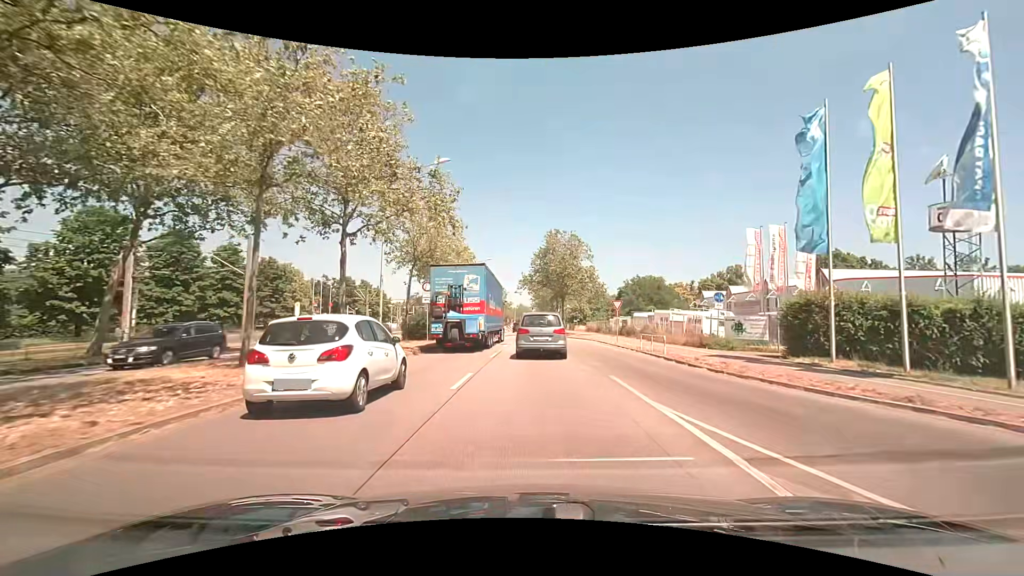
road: primary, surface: asphalt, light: Day
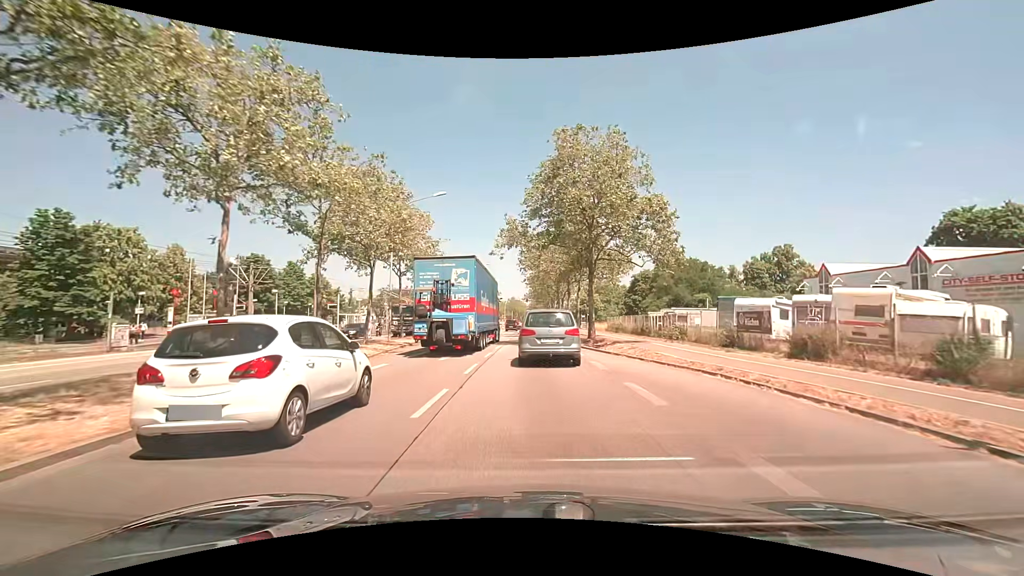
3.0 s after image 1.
(+0.3, +31.6) m; +1°
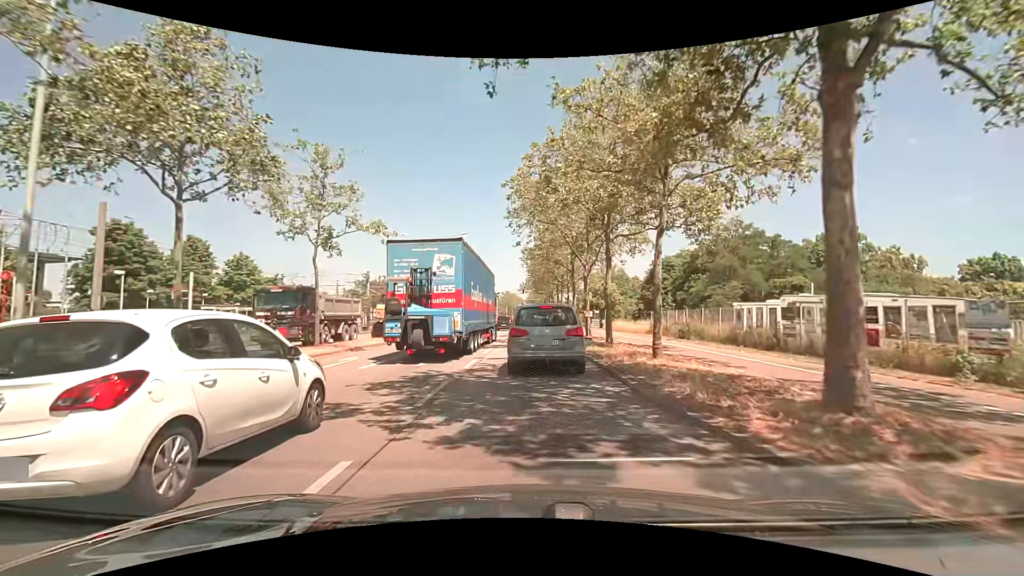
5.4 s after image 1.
(0.0, +23.1) m; 0°
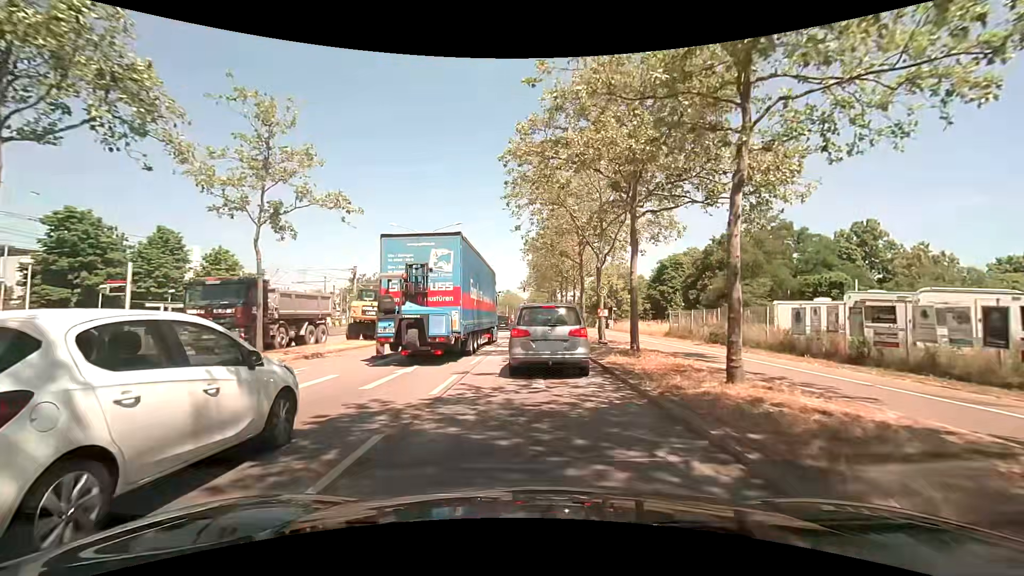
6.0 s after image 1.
(0.0, +4.9) m; -1°
